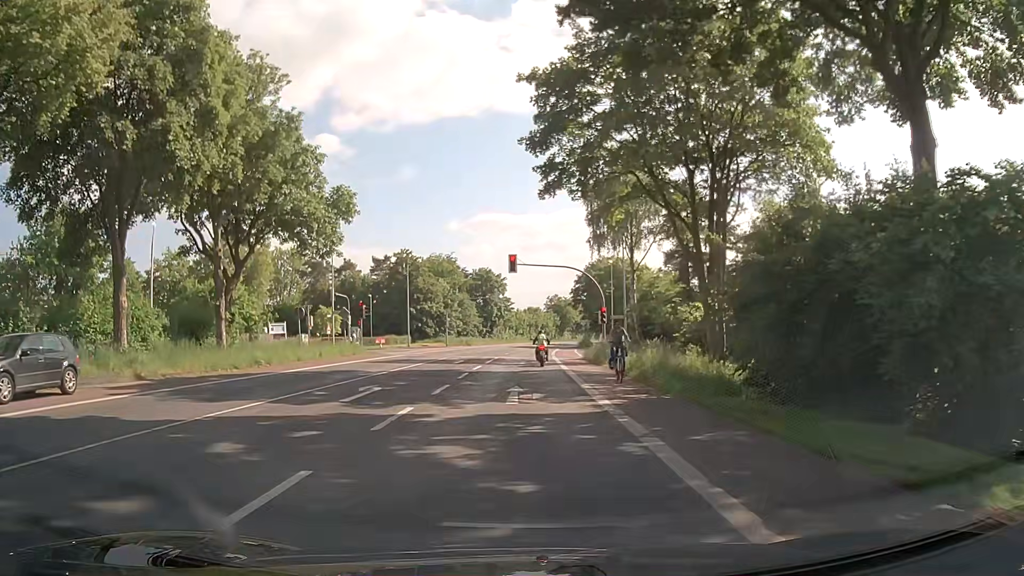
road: secondary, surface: asphalt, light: Day
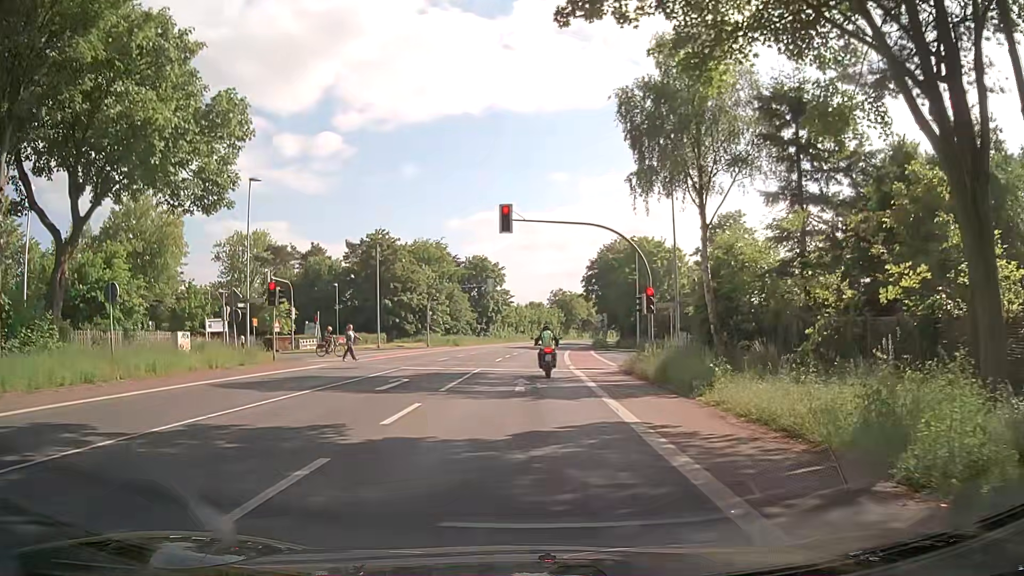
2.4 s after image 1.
(-0.2, +17.3) m; 0°
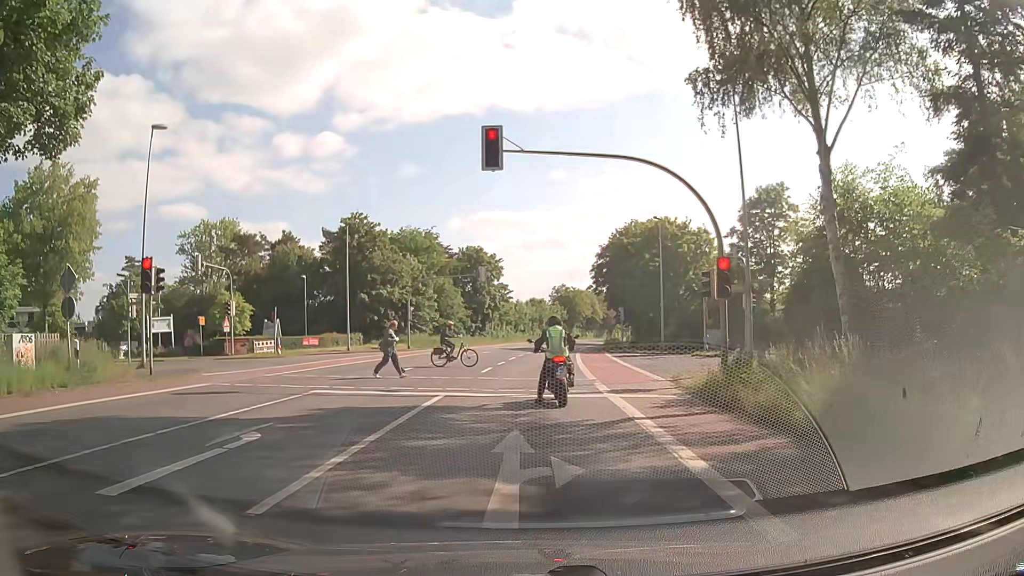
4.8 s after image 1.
(-0.1, +11.0) m; -1°
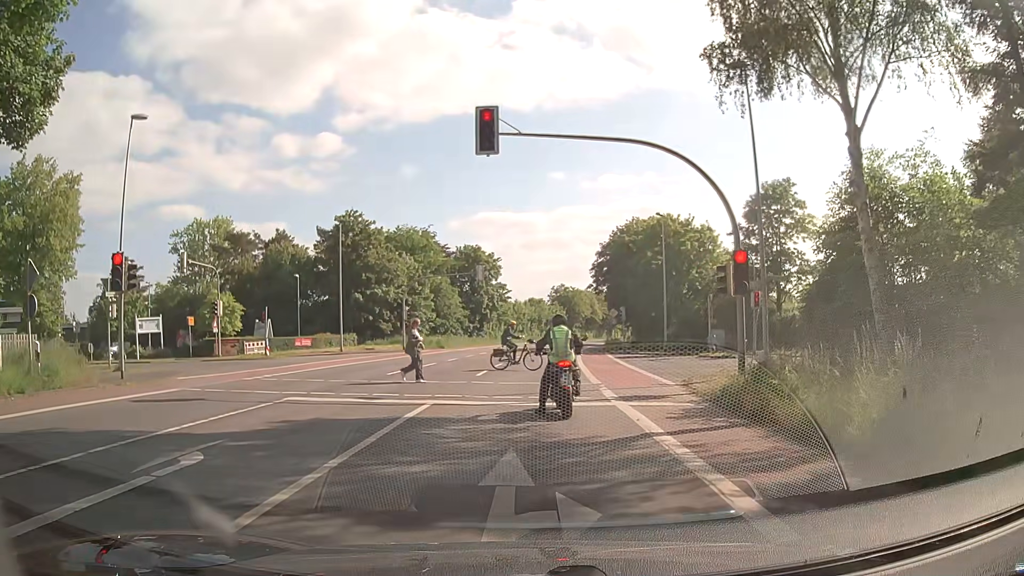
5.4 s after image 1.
(0.0, +1.6) m; +1°
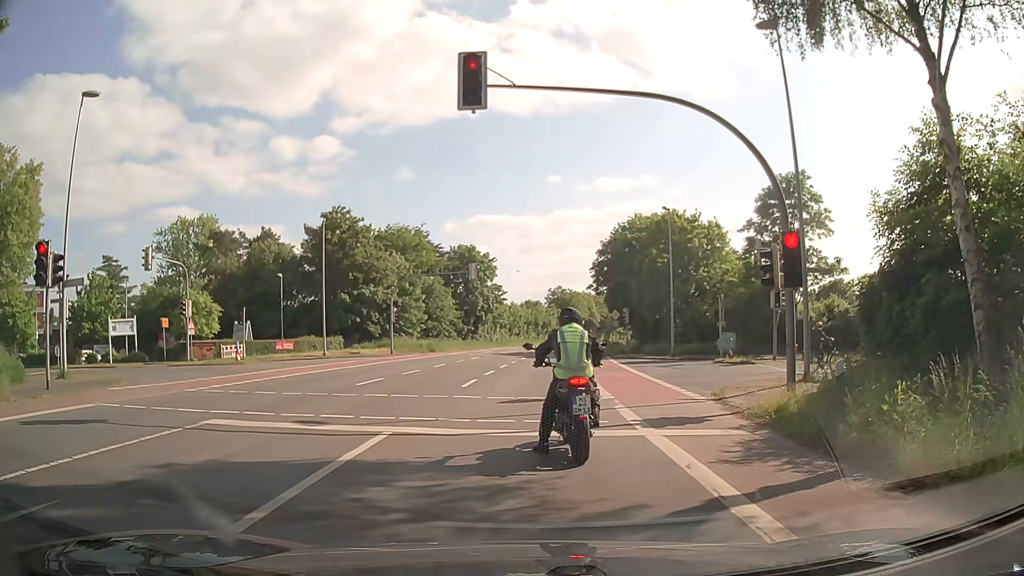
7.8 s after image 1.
(-0.1, +3.5) m; -2°
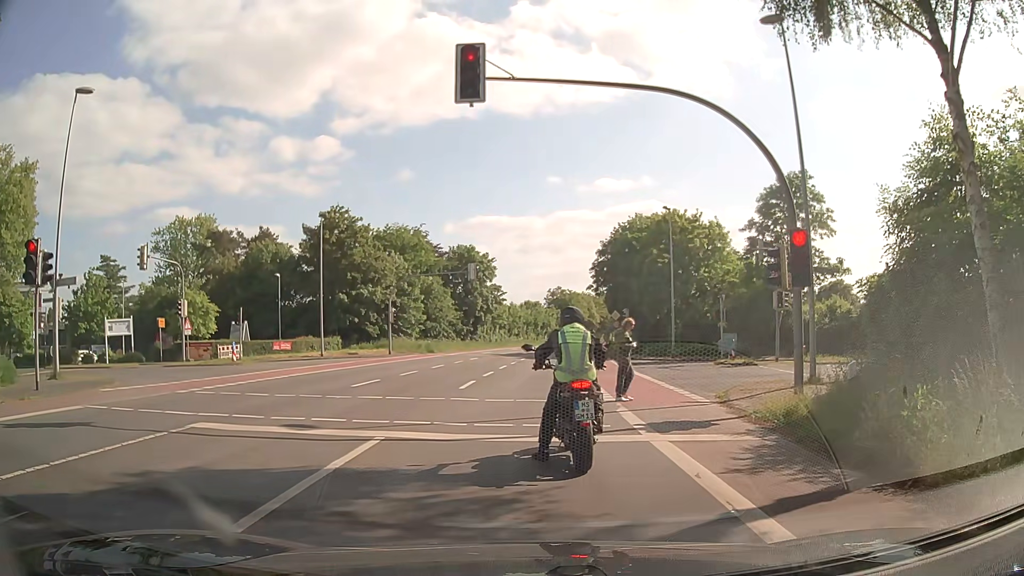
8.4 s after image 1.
(0.0, +0.4) m; 0°
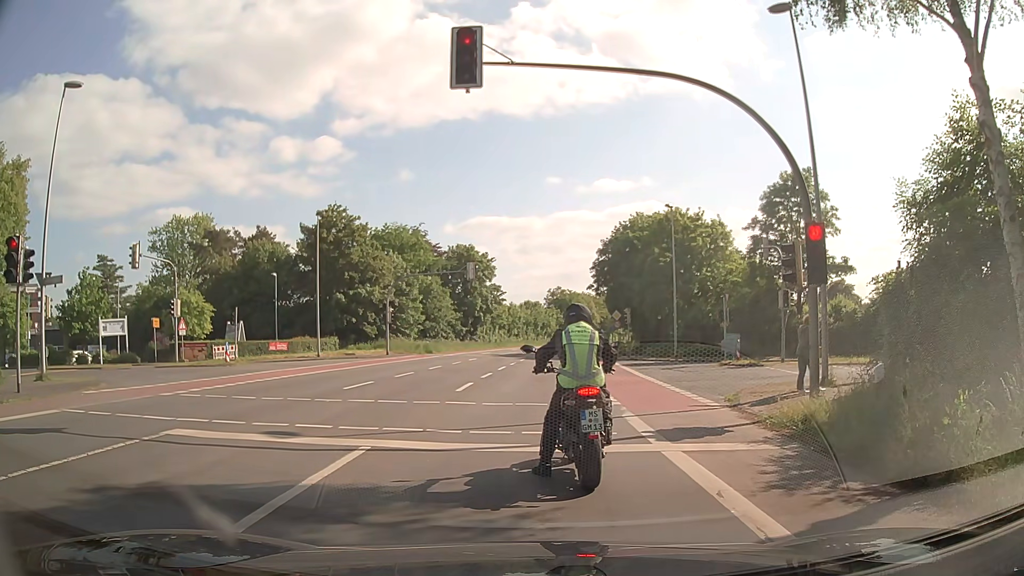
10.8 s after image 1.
(0.0, +0.8) m; 0°
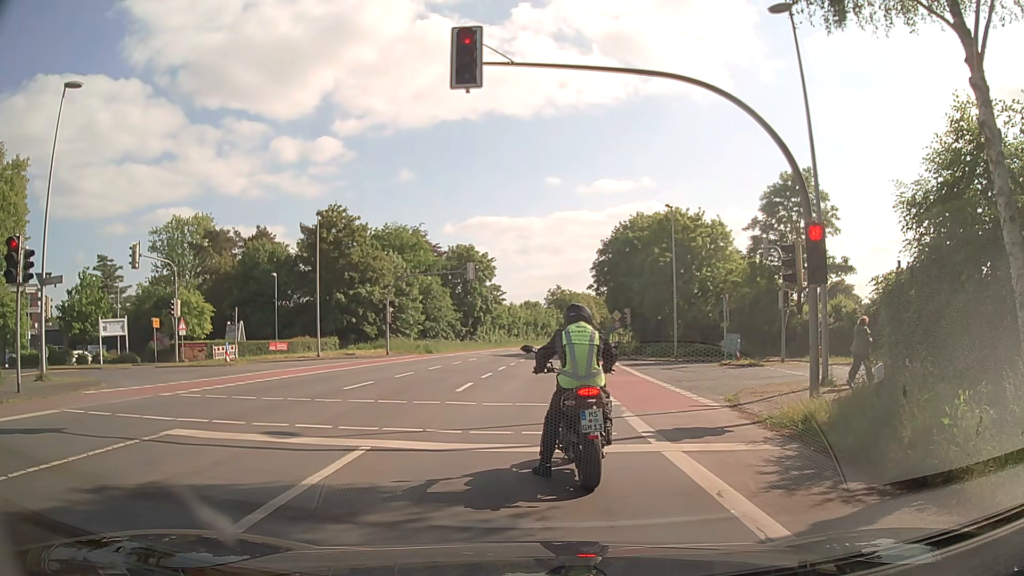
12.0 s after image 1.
(0.0, +0.1) m; 0°
(0, +10) (+1, +20) (+2, +30) (+3, +40) (+4, +50) (+5, +60) (+6, +70) (+8, +80) (+9, +89) (+11, +99) m
